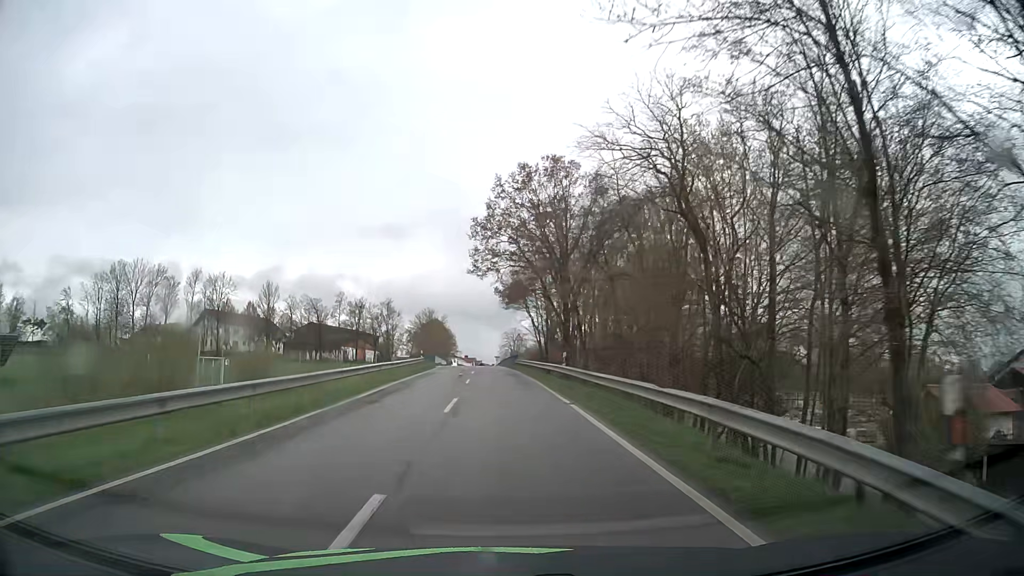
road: tertiary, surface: asphalt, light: Day
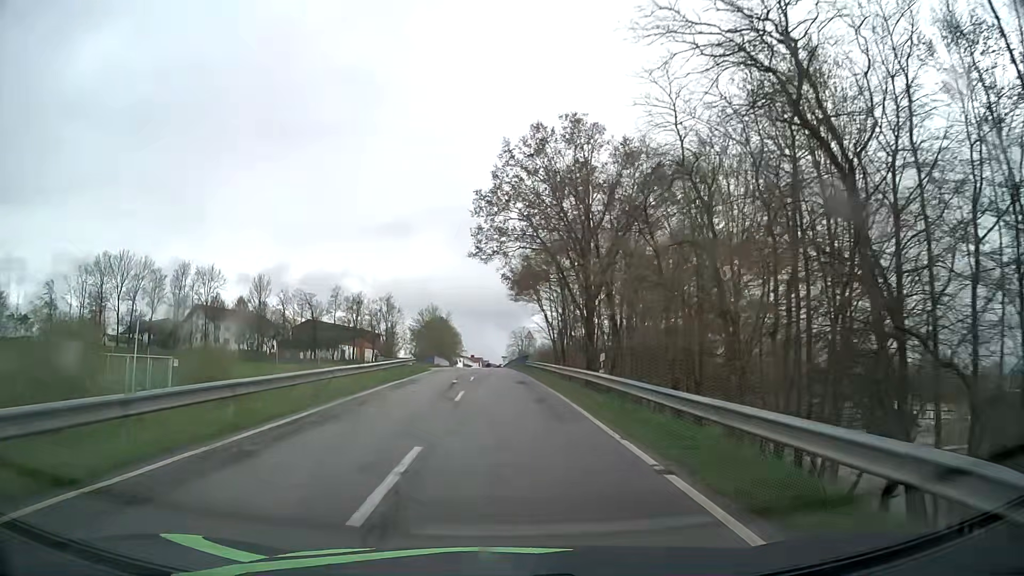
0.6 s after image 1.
(-0.1, +9.4) m; -1°
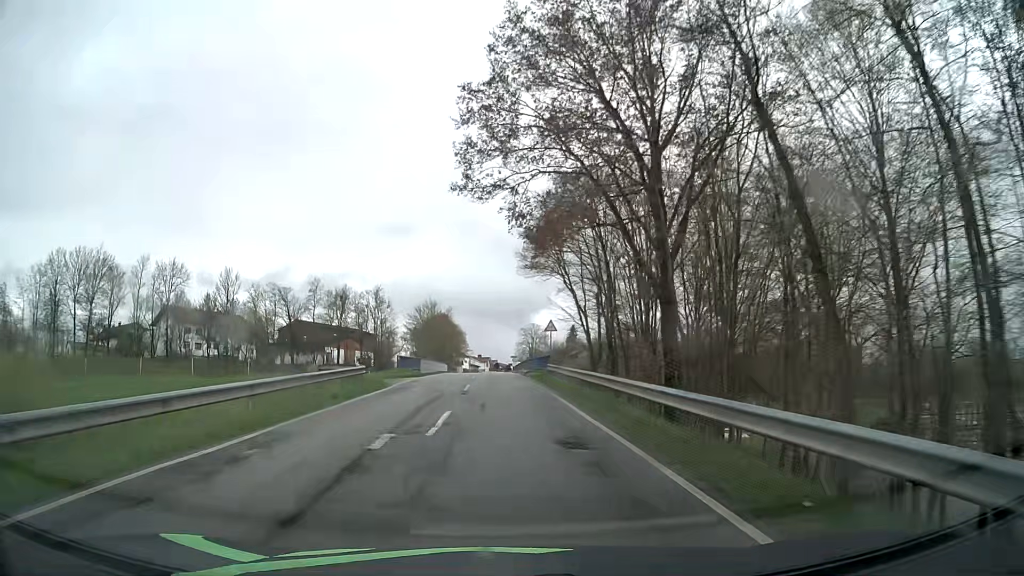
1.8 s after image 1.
(-0.1, +18.8) m; 0°
(0, +10) (0, +20) (0, +30) (-1, +40) (-1, +50) (-1, +60) (-2, +70) (-2, +80) (-2, +90) (-3, +100) m
